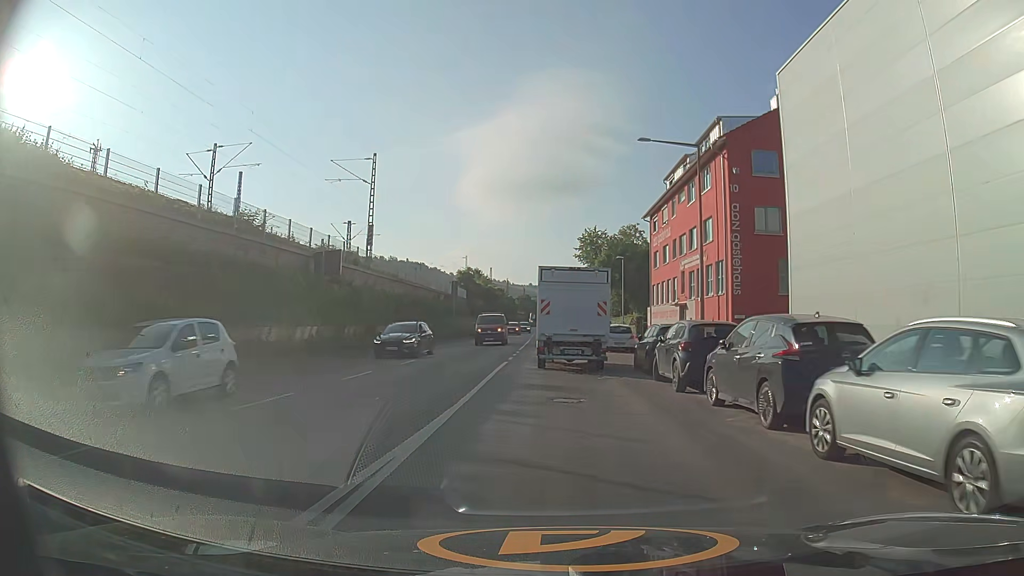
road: secondary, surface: asphalt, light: Day
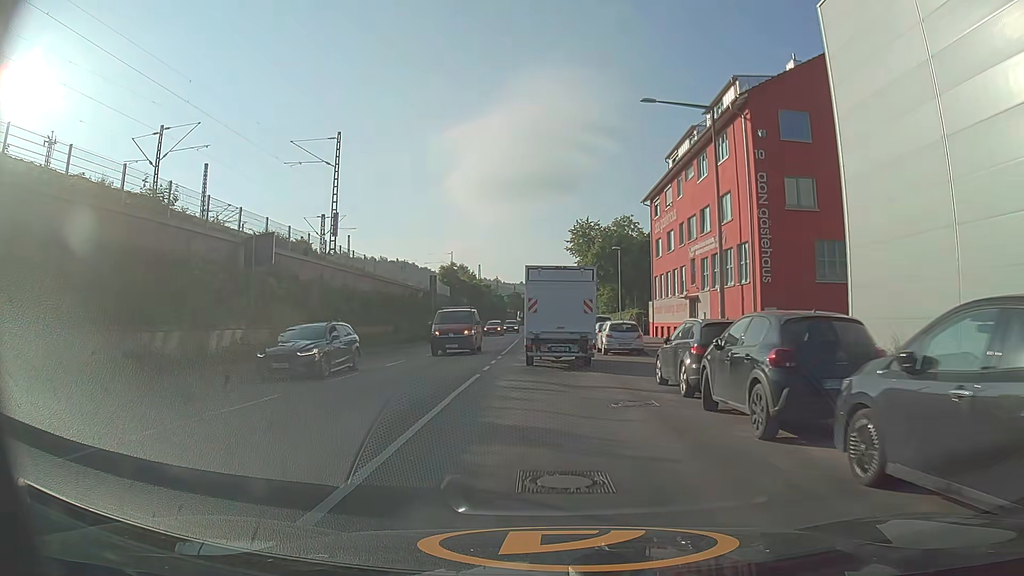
(0.0, +6.3) m; 0°
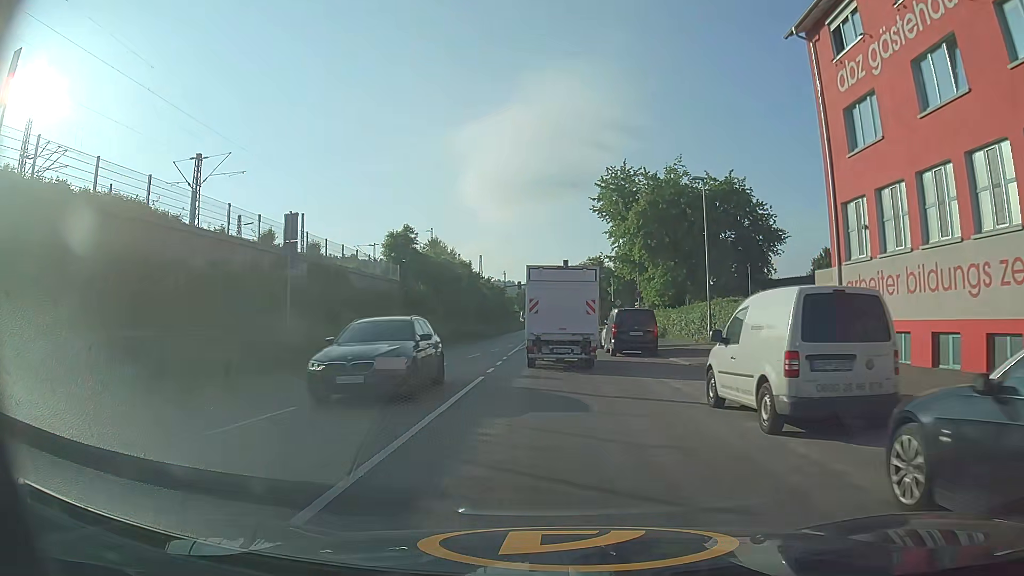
(0.0, +32.2) m; 0°
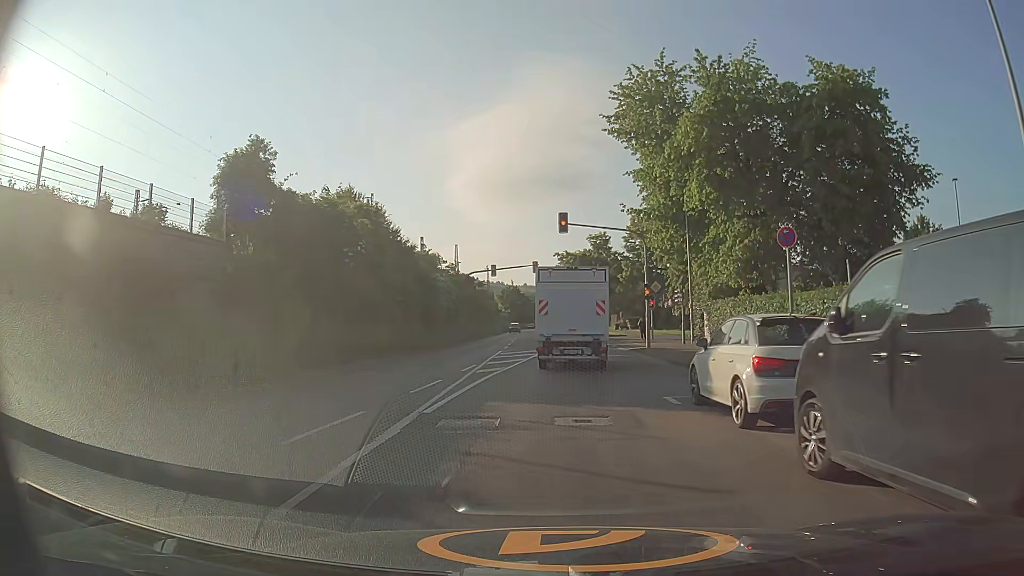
(+0.1, +24.7) m; +1°
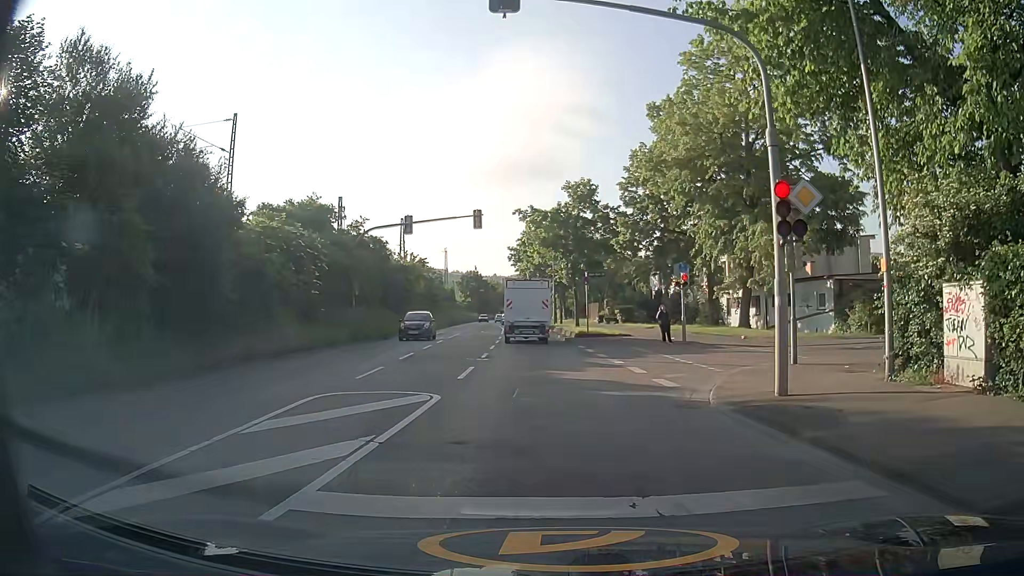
(+0.8, +22.2) m; +4°
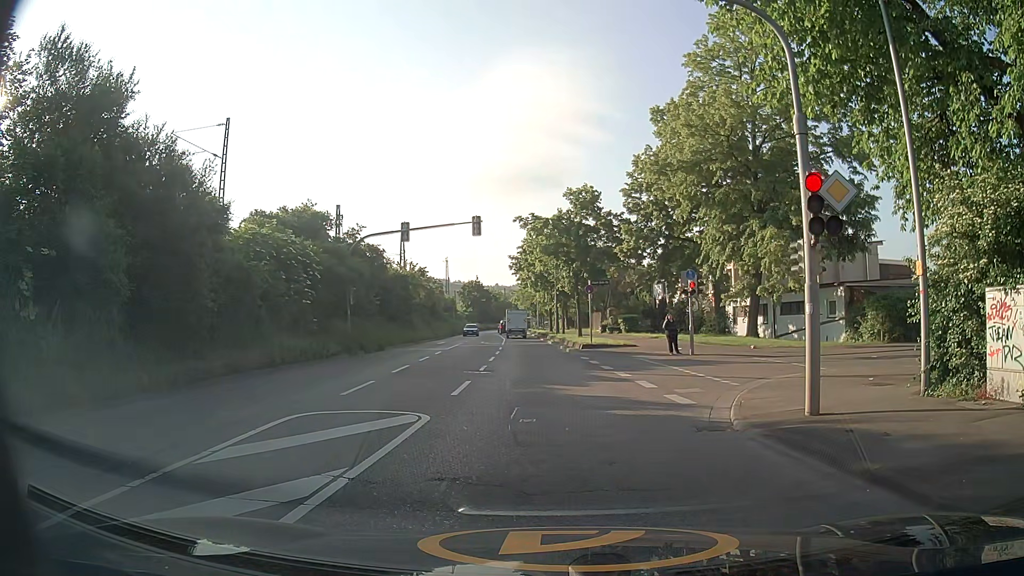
(0.0, +1.1) m; -1°
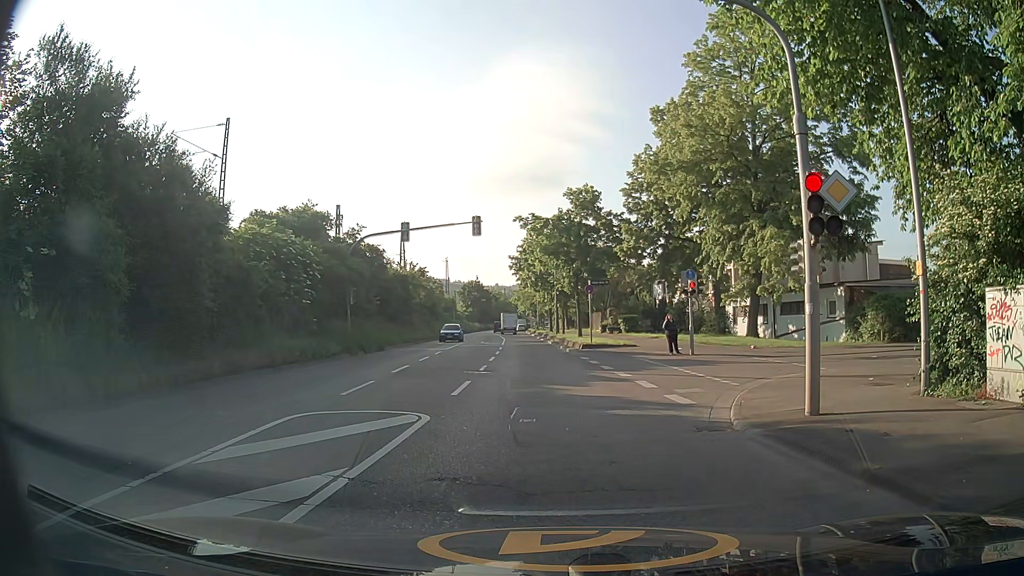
(0.0, 0.0) m; 0°
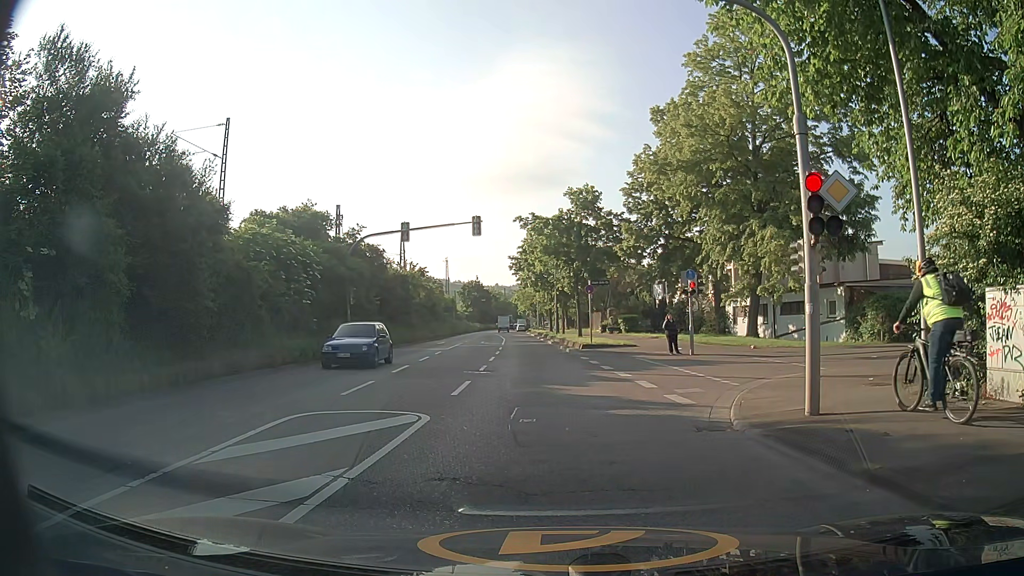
(0.0, 0.0) m; 0°
(0, +10) (-1, +20) (-2, +30) (-2, +40) (-3, +50) (-4, +60) (-5, +70) (-5, +80) (-7, +90) (-8, +100) m
